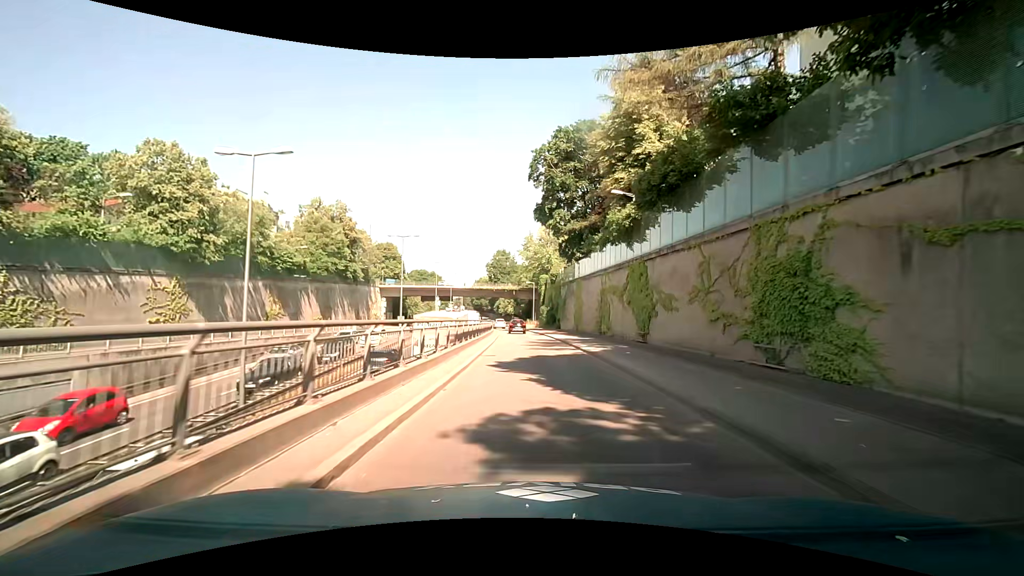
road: trunk_link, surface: asphalt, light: Day
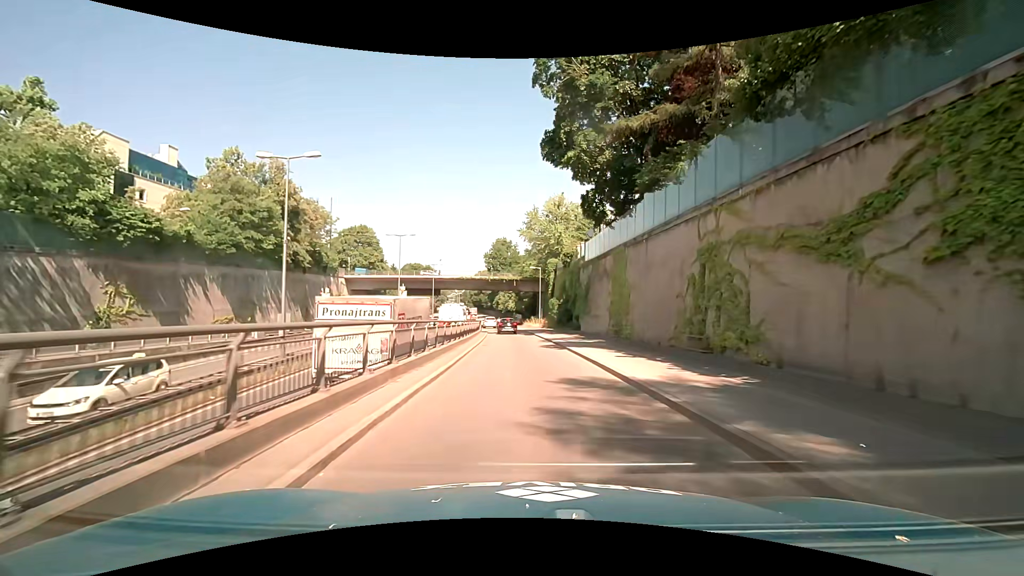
(+0.2, +23.3) m; +1°
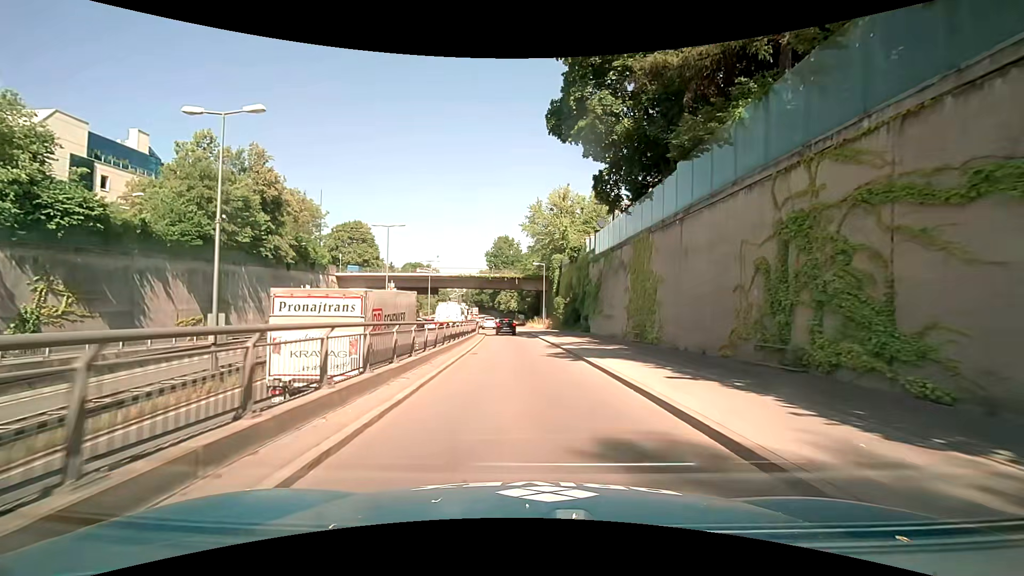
(-0.1, +5.5) m; -1°
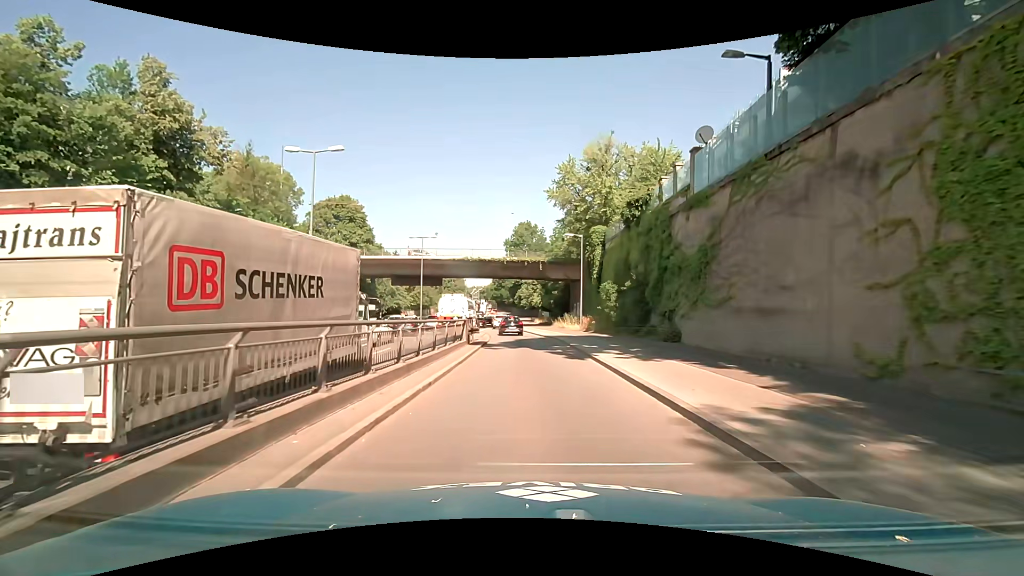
(-0.5, +20.7) m; -3°
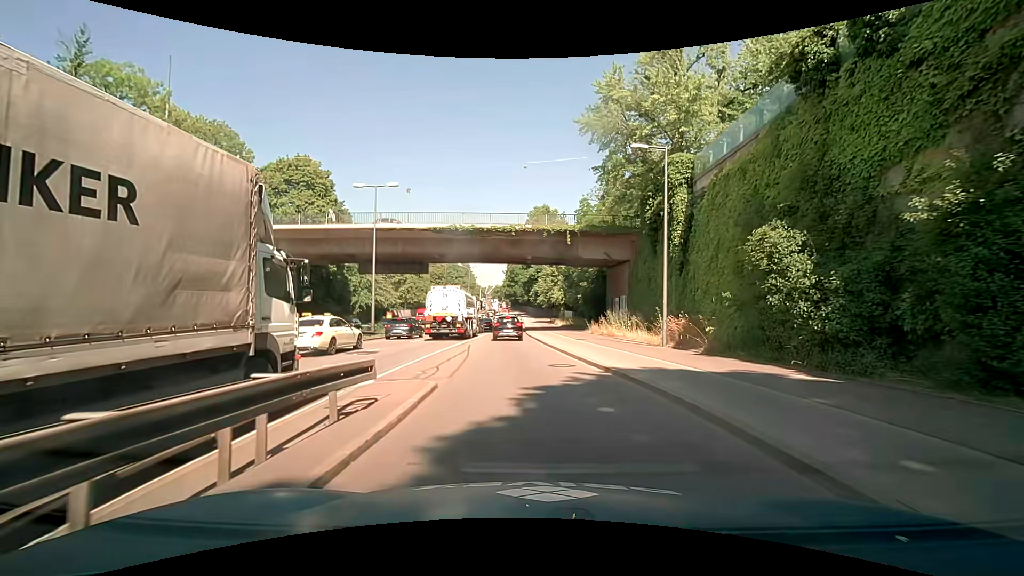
(-0.1, +22.2) m; -2°
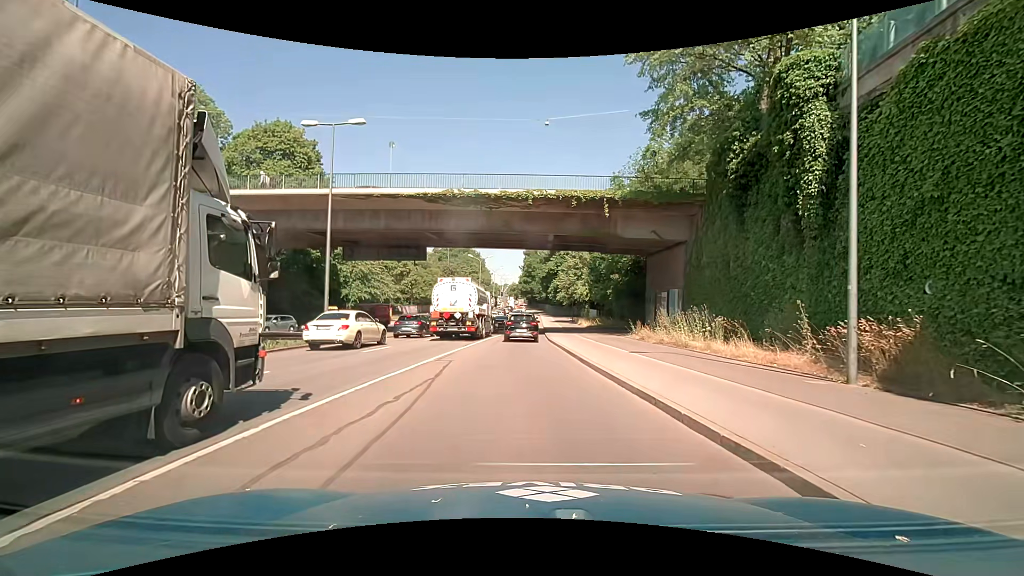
(-0.1, +10.7) m; -3°
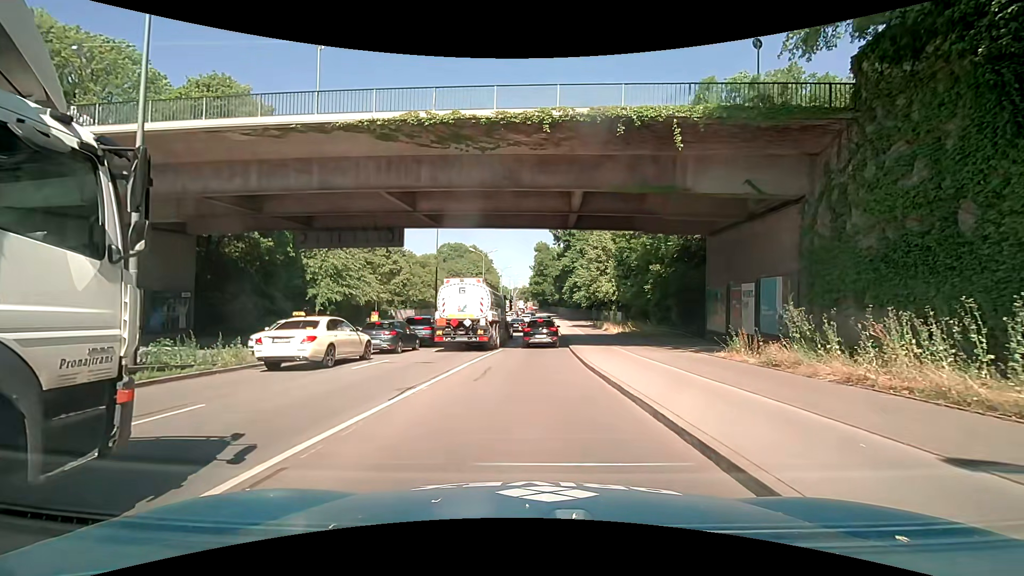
(+0.1, +12.5) m; 0°
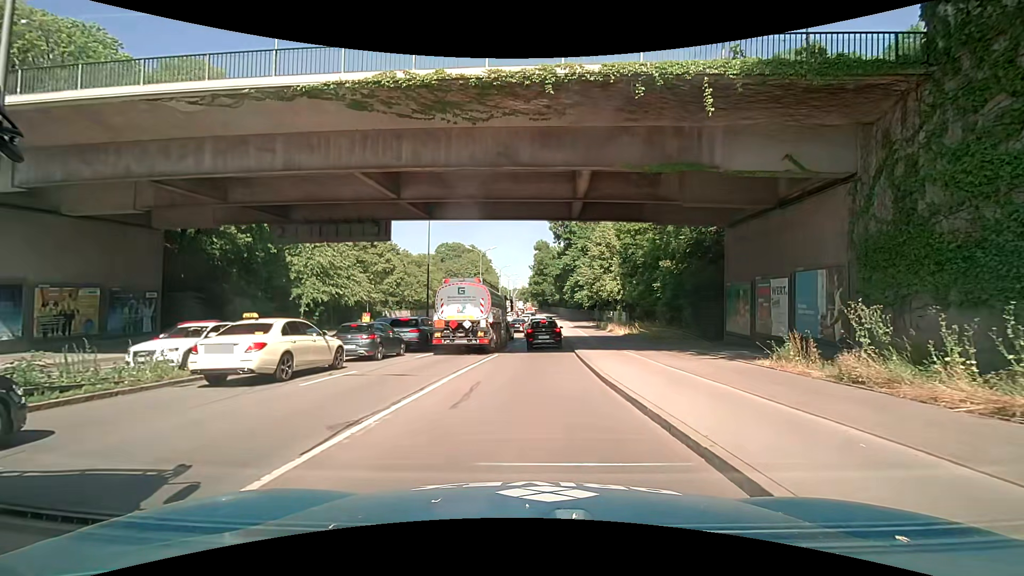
(0.0, +3.2) m; -1°
(0, +10) (0, +20) (0, +30) (0, +40) (0, +50) (0, +60) (0, +70) (0, +80) (+1, +90) (+1, +100) m
